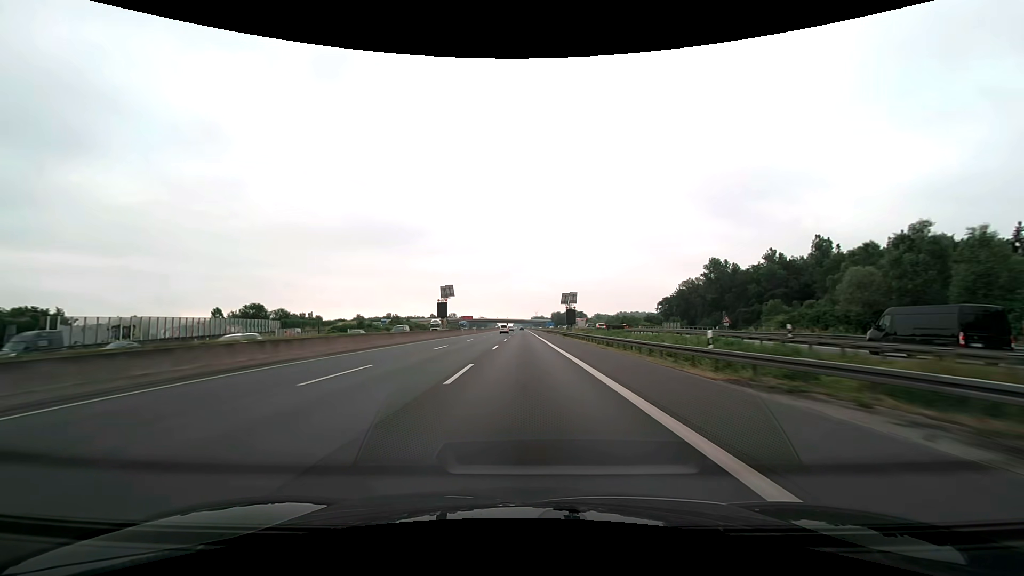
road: motorway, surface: asphalt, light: Day
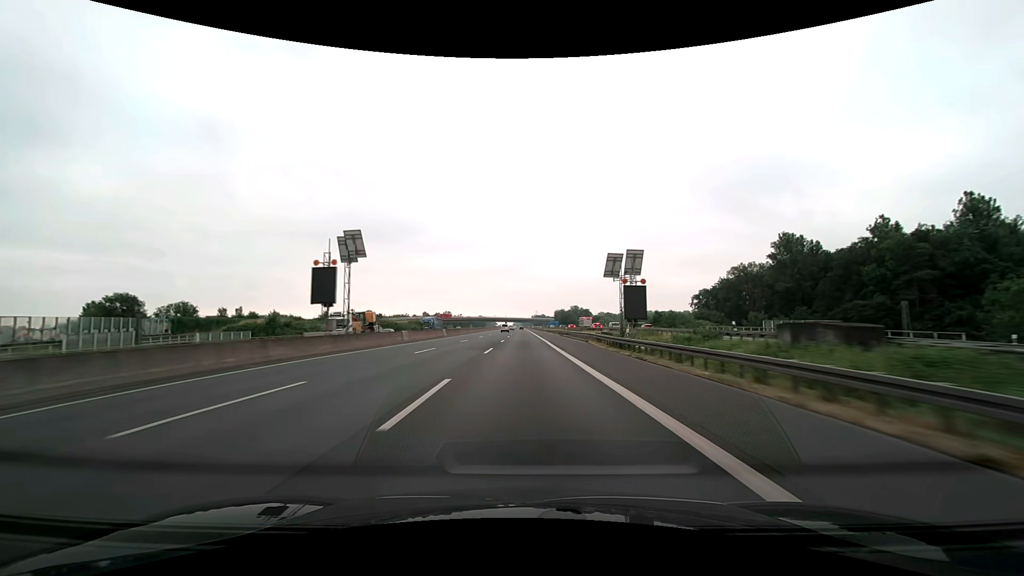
(0.0, +41.3) m; 0°
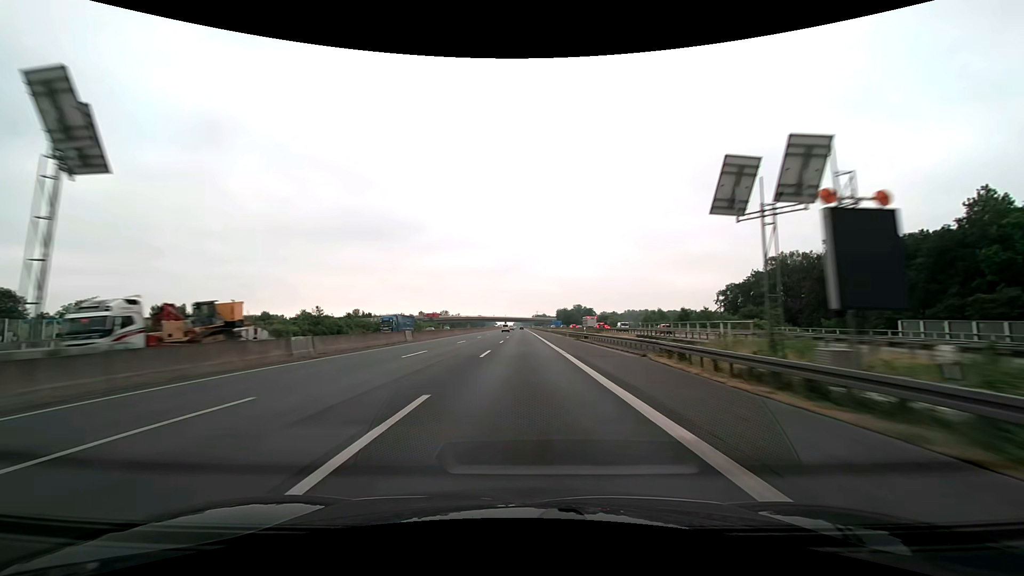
(0.0, +20.6) m; 0°
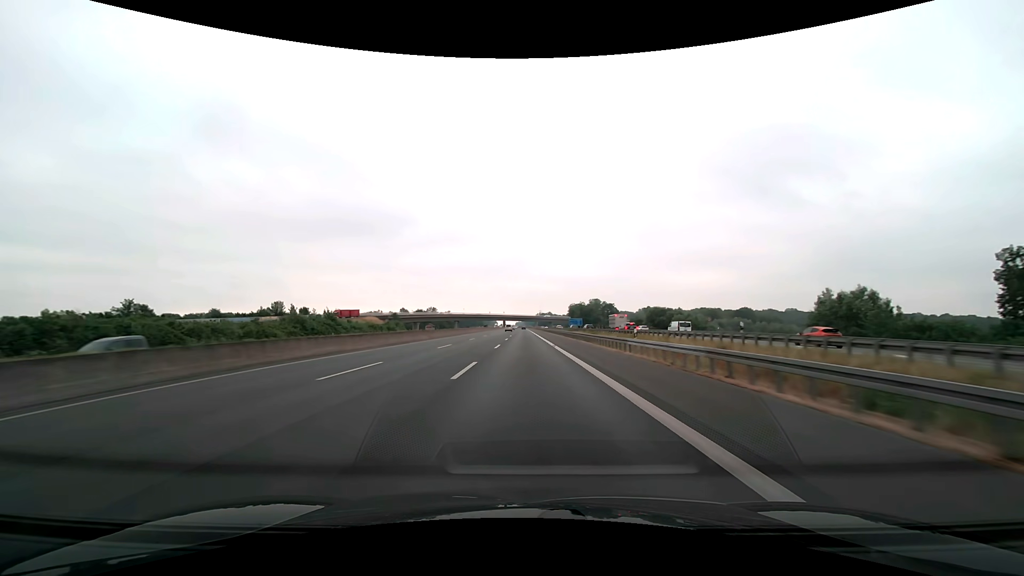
(-0.2, +82.5) m; 0°
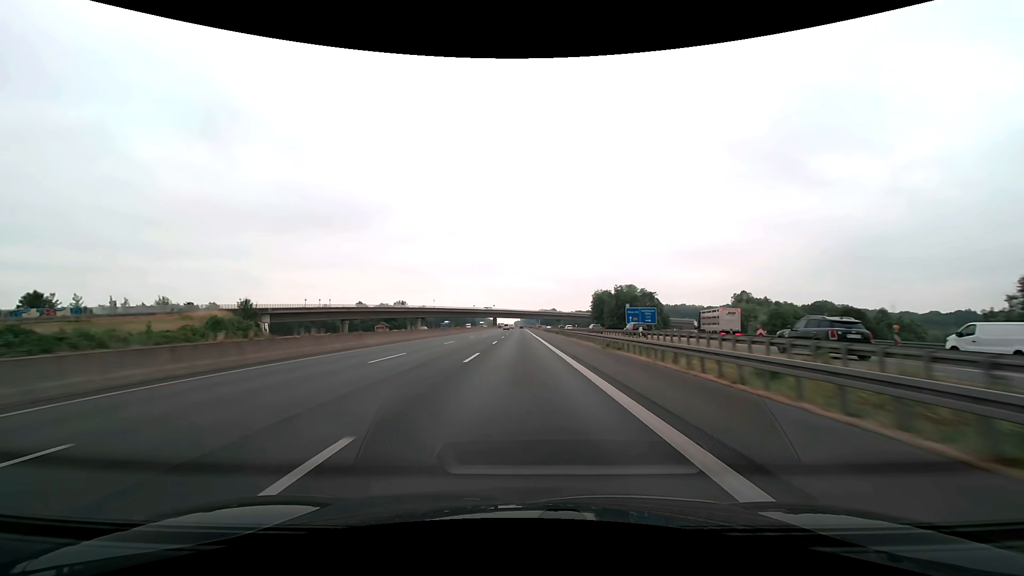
(+0.1, +103.1) m; 0°
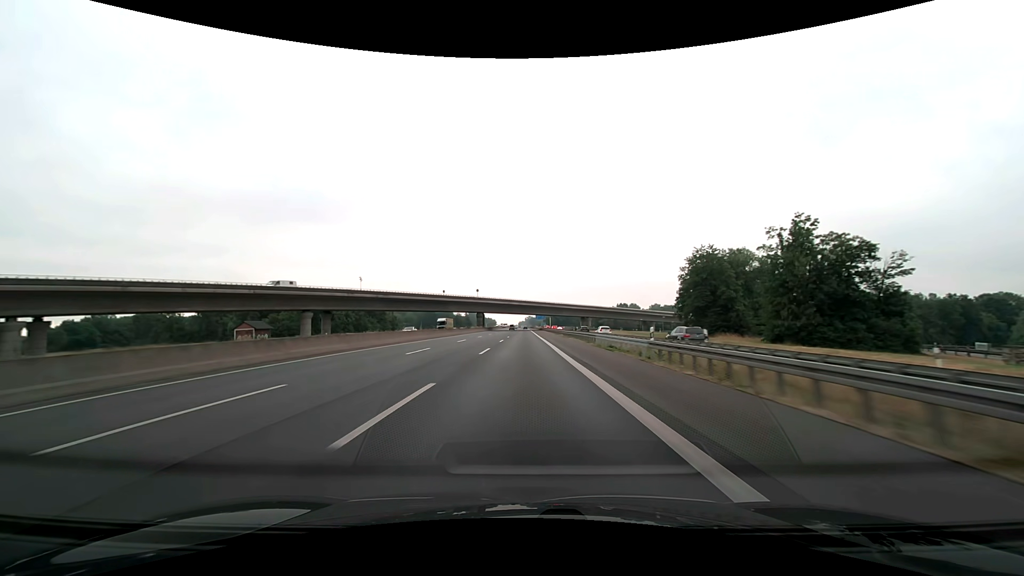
(-0.5, +103.0) m; -1°
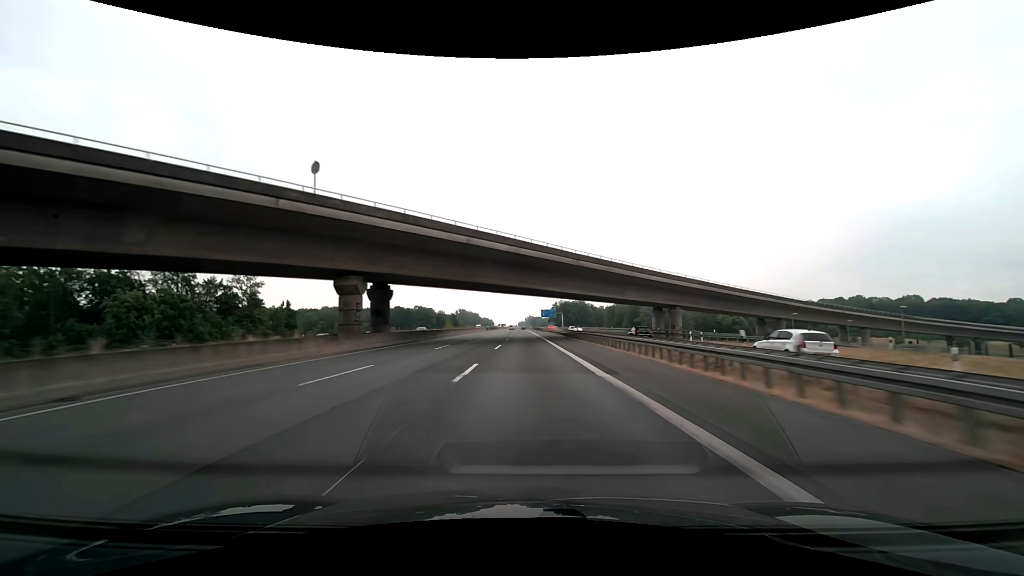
(-0.2, +103.0) m; 0°
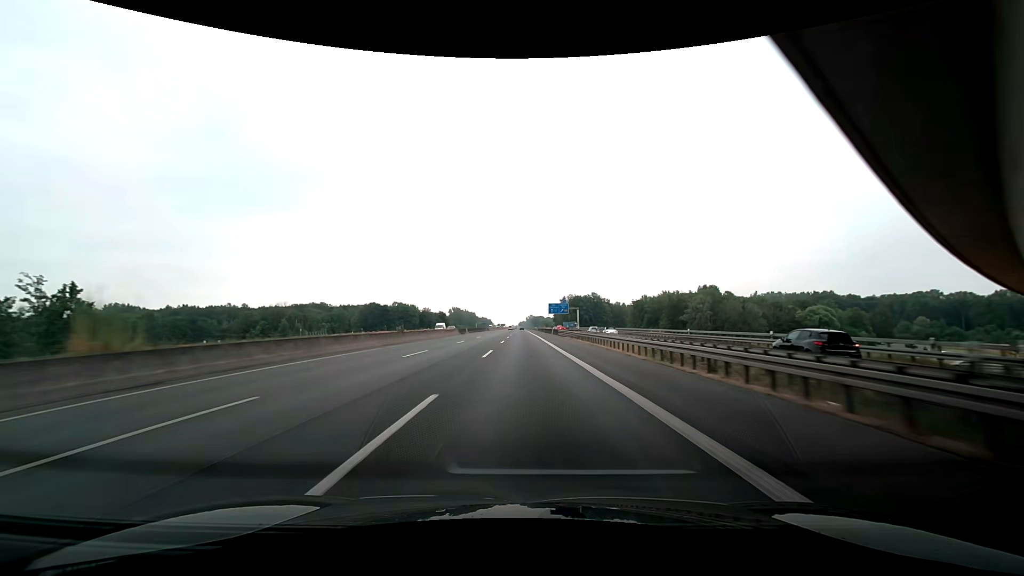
(0.0, +61.8) m; 0°
(0, +10) (0, +20) (0, +30) (0, +40) (0, +50) (0, +60) (0, +70) (0, +80) (0, +90) (0, +100) m
